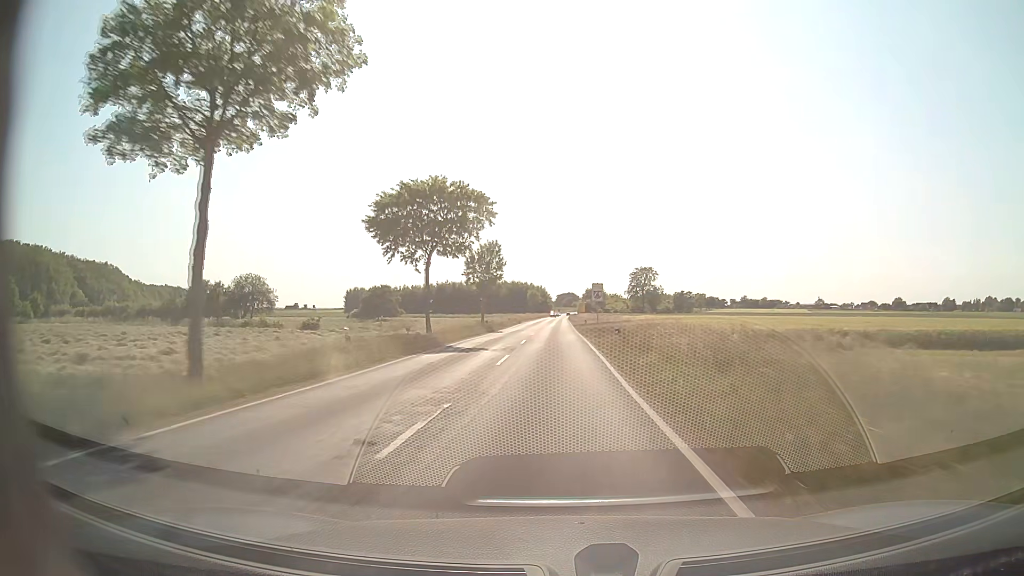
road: secondary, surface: asphalt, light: Day
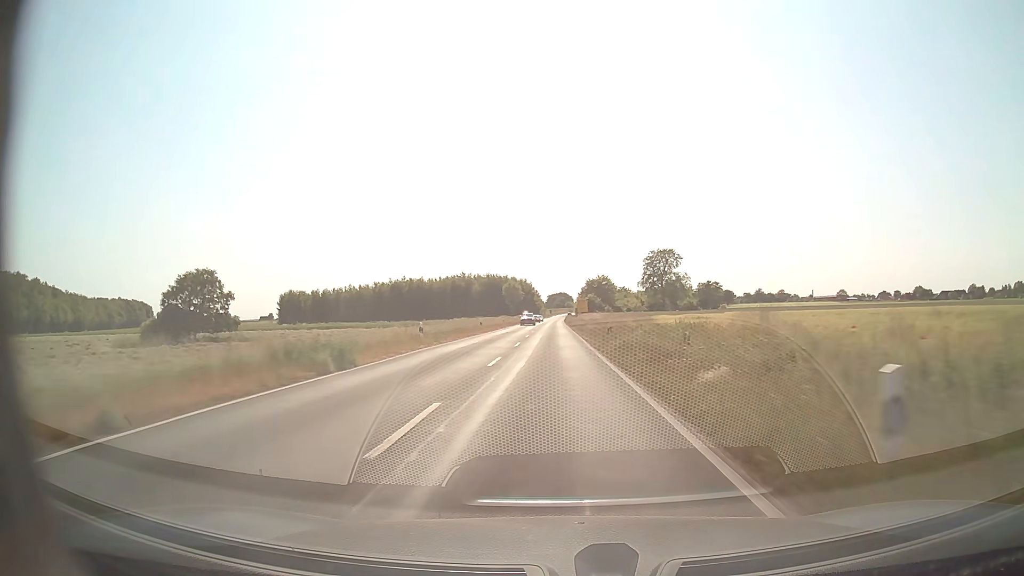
(+0.2, +71.5) m; +1°
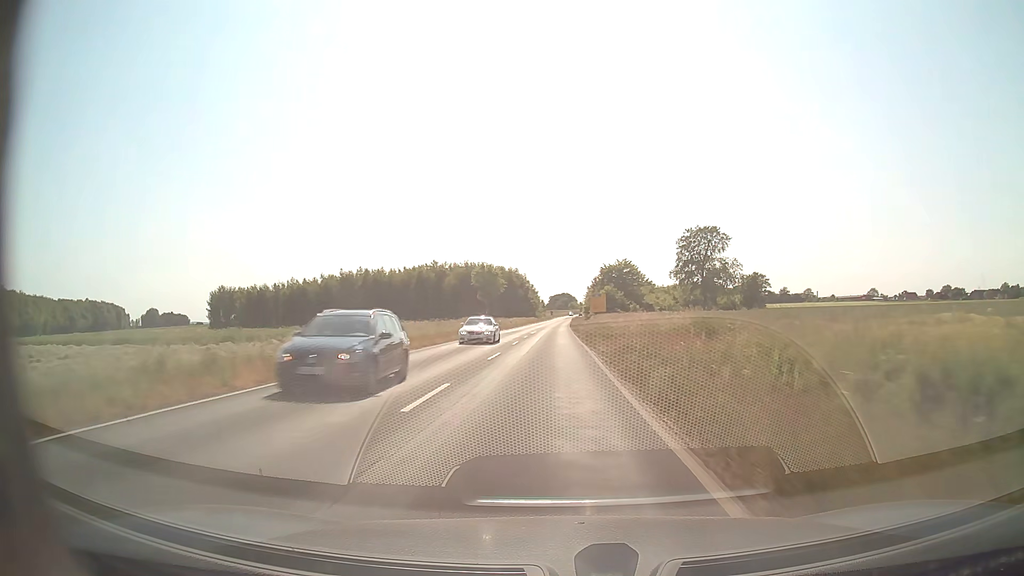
(+0.2, +56.3) m; 0°
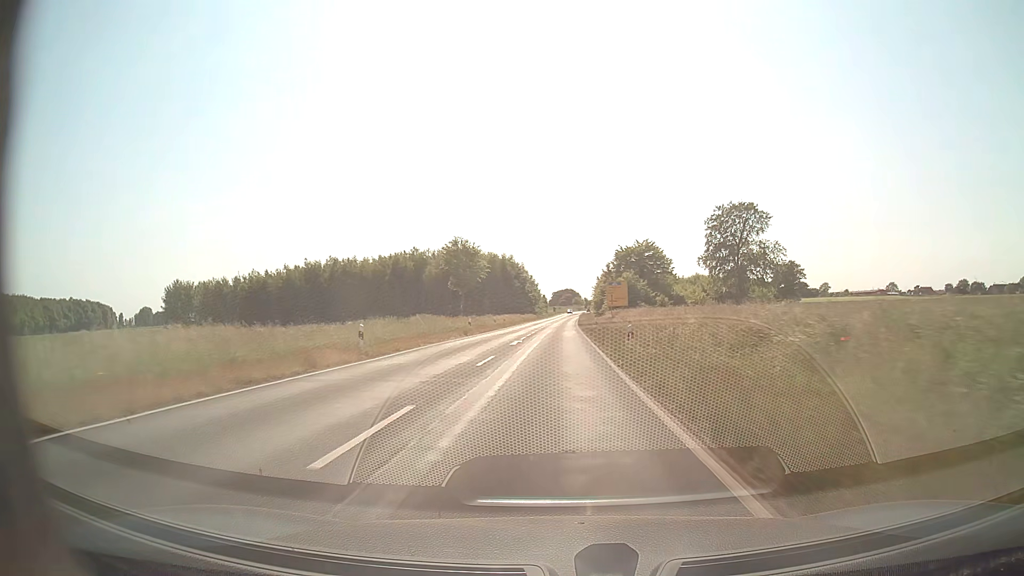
(-0.1, +27.6) m; 0°
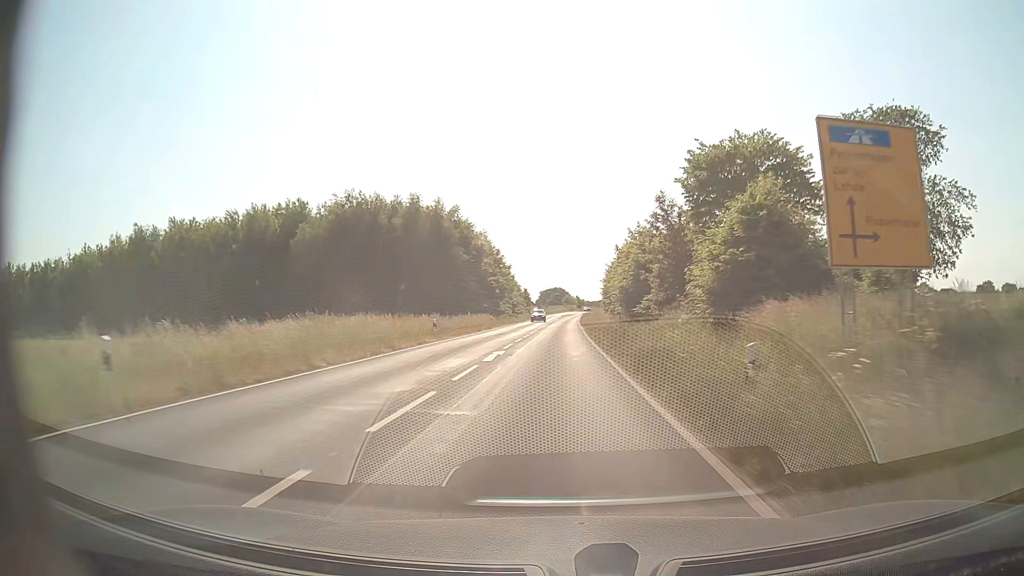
(+0.5, +62.7) m; +1°
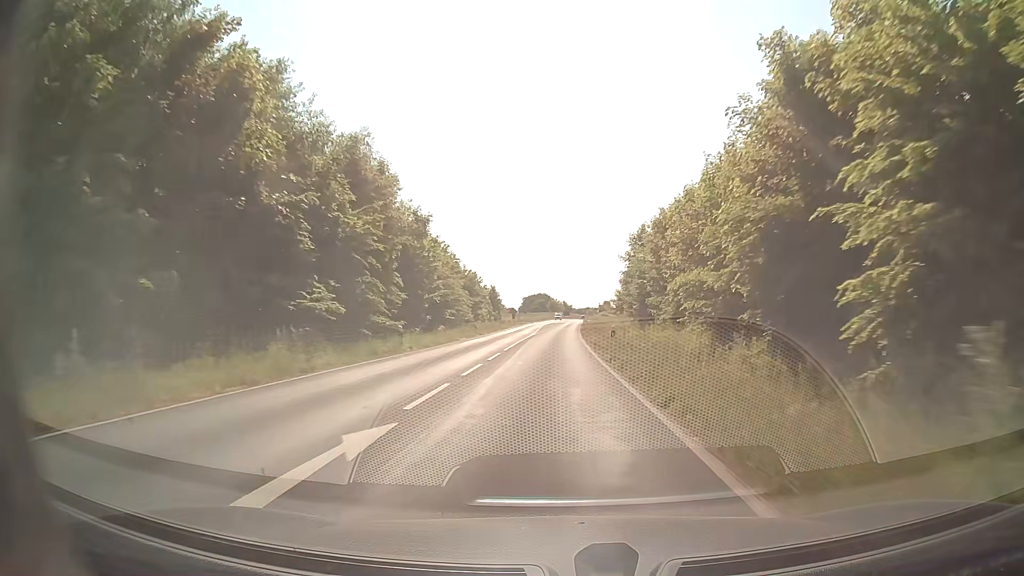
(+0.6, +56.2) m; +1°
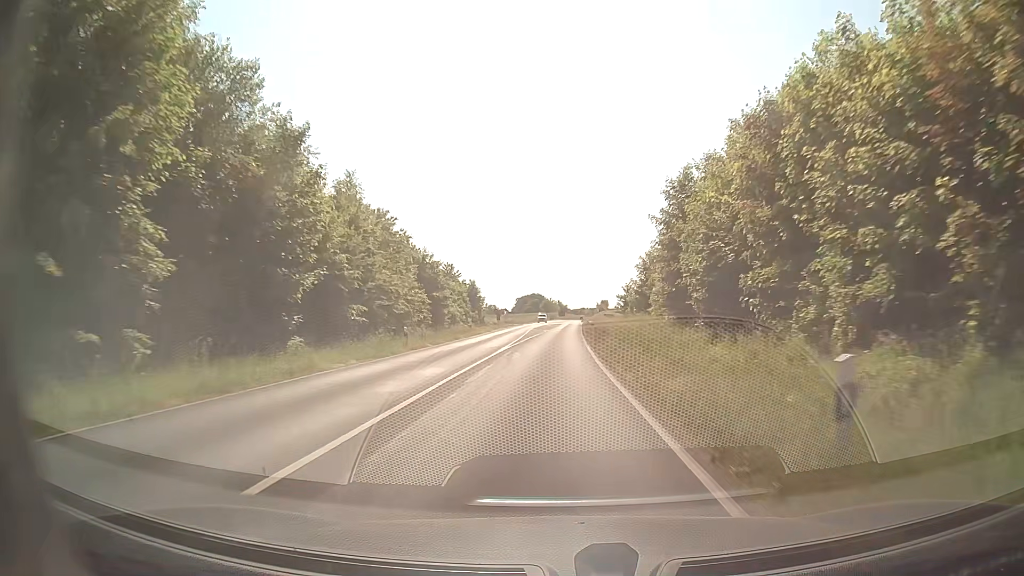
(+0.1, +22.7) m; 0°
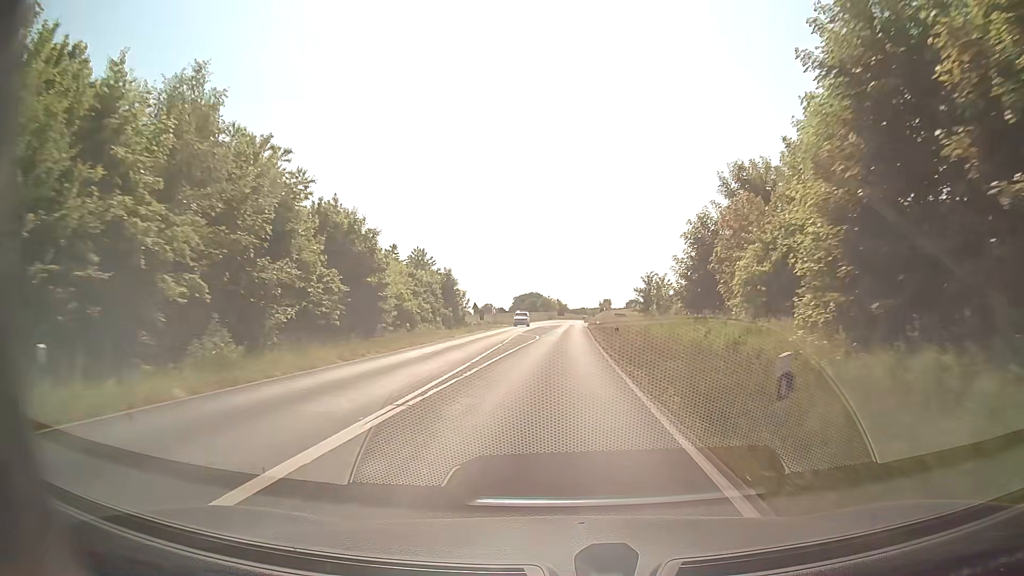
(0.0, +22.8) m; 0°
(0, +10) (0, +20) (0, +30) (+1, +40) (+1, +50) (+1, +60) (+1, +70) (+2, +80) (+2, +90) (+3, +100) m
